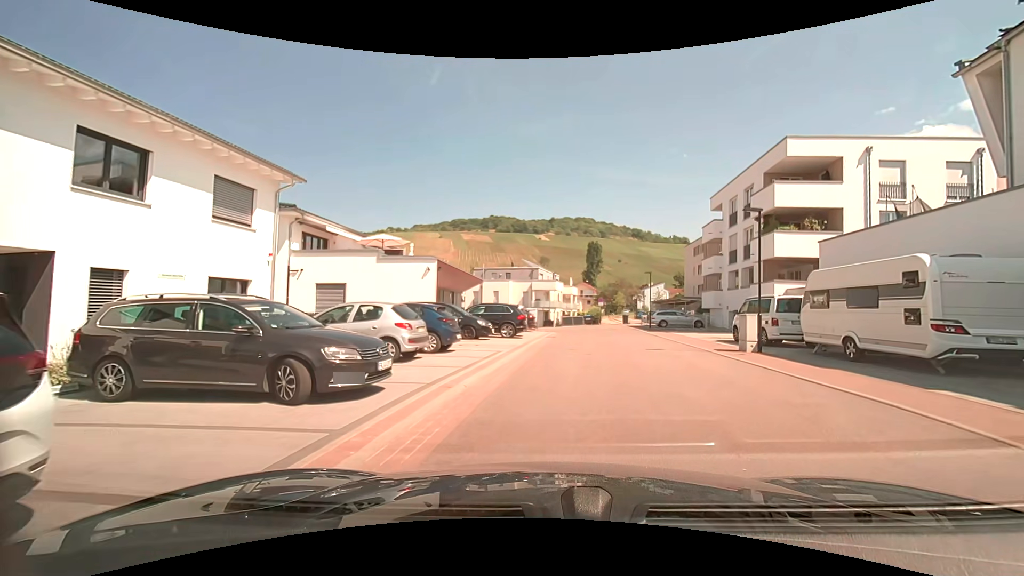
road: residential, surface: asphalt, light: Day
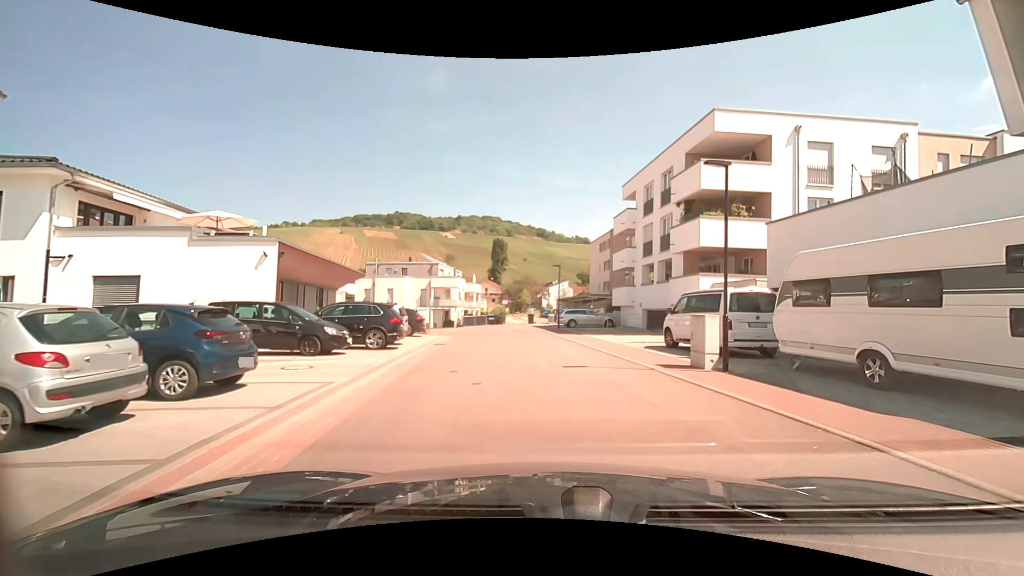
(+0.4, +6.0) m; +9°
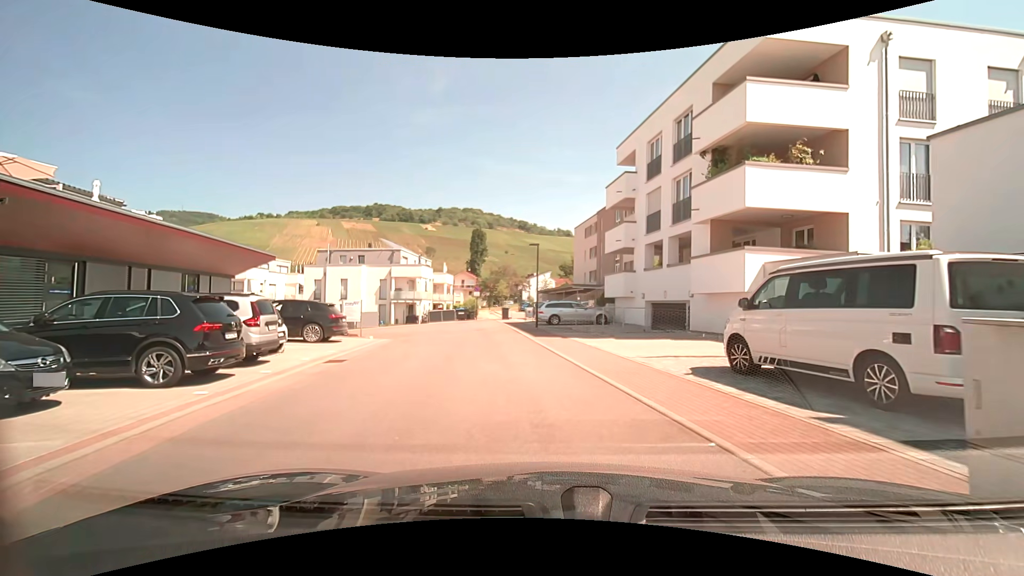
(+0.4, +8.6) m; +2°
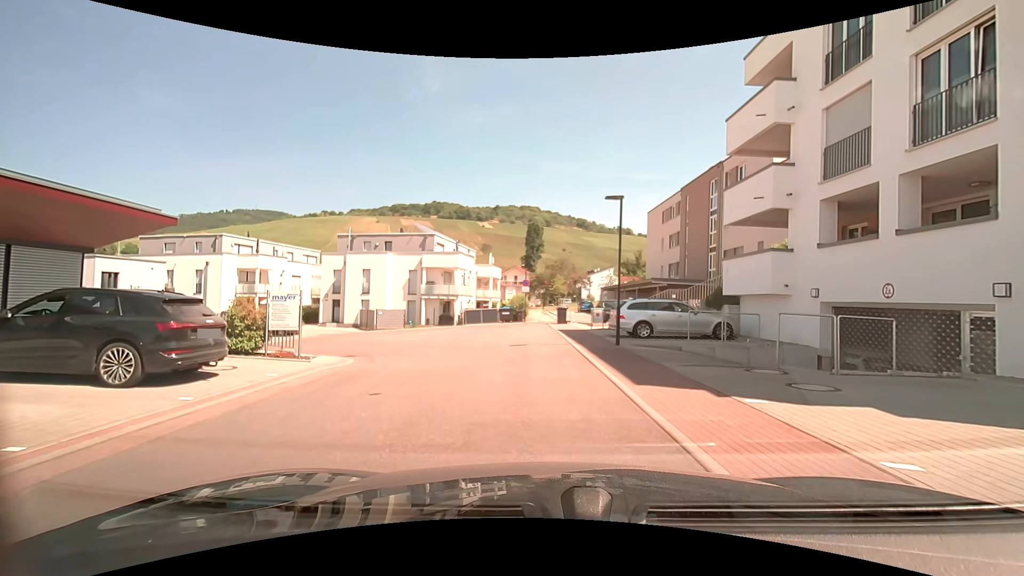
(-0.6, +11.4) m; -7°
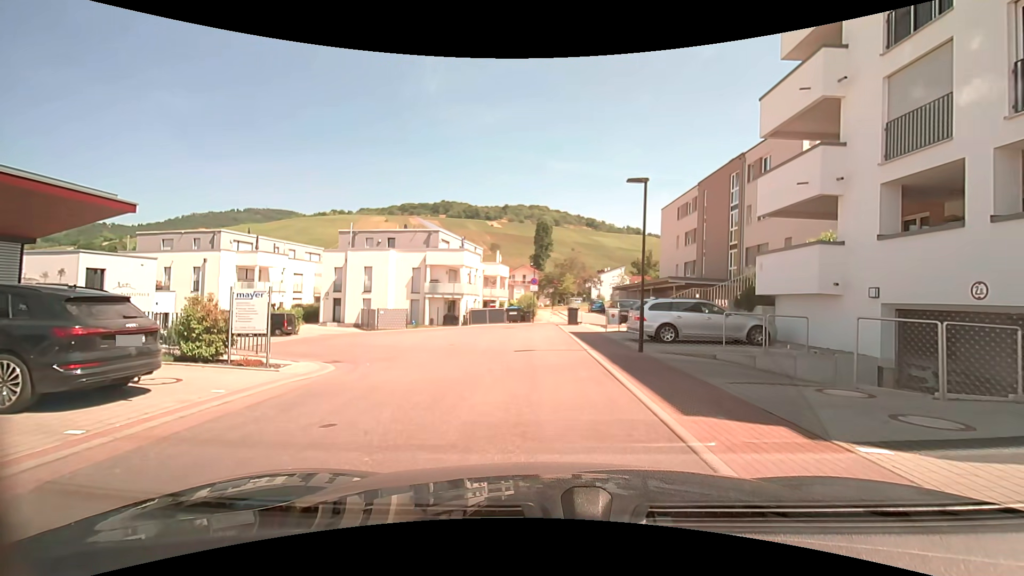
(0.0, +2.1) m; -1°
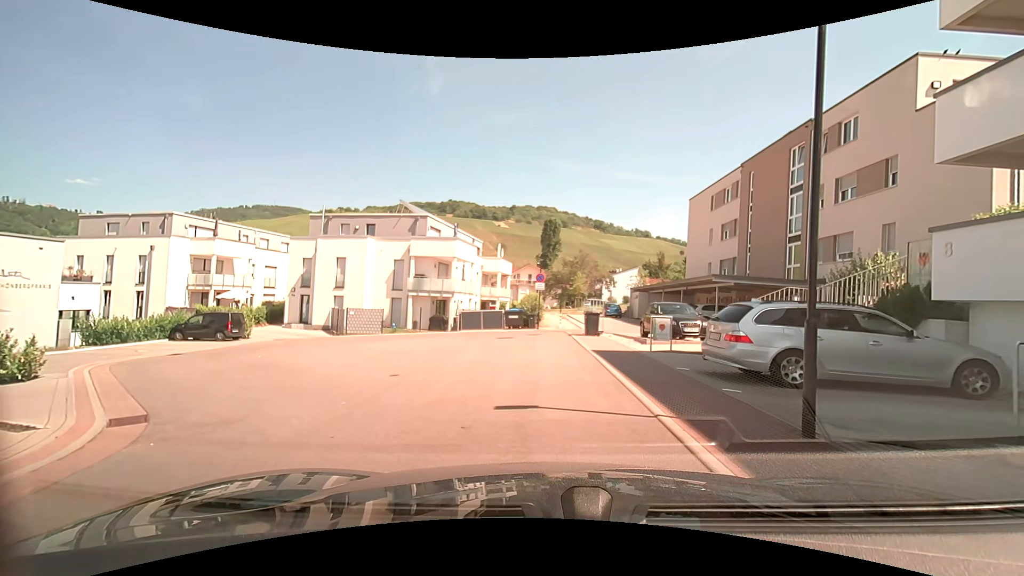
(-0.1, +7.7) m; 0°
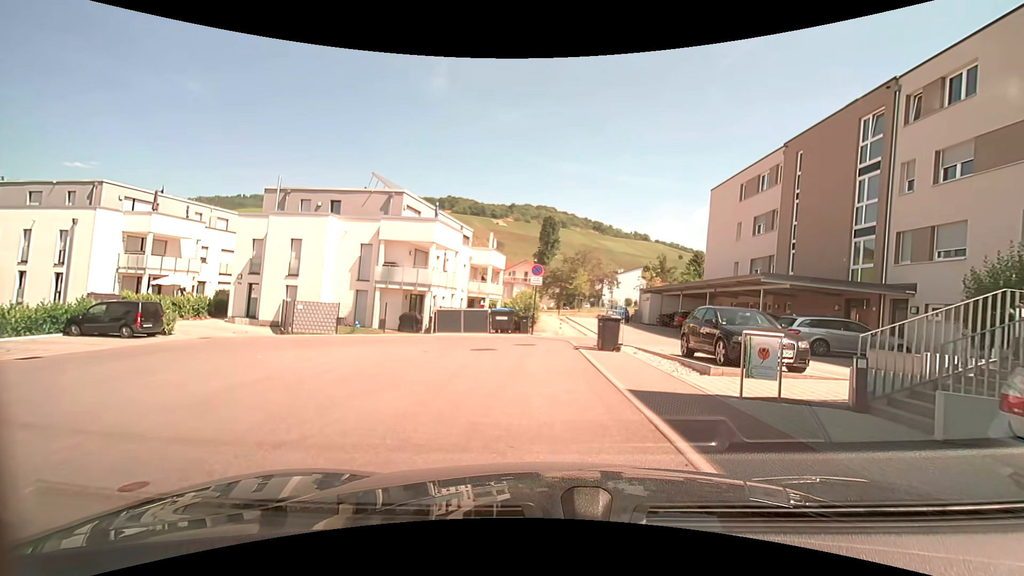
(-0.1, +6.5) m; +1°
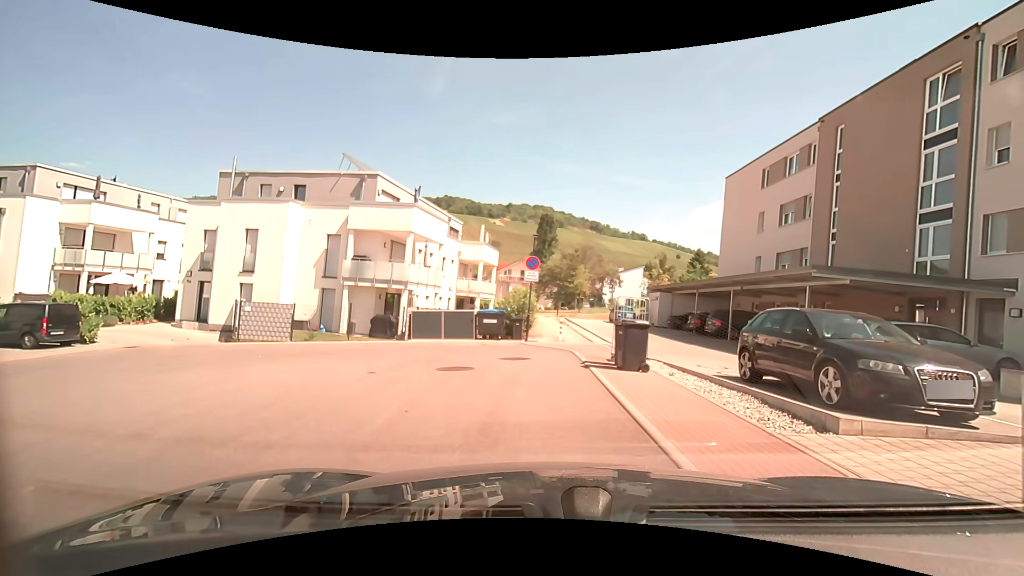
(0.0, +4.3) m; +1°
